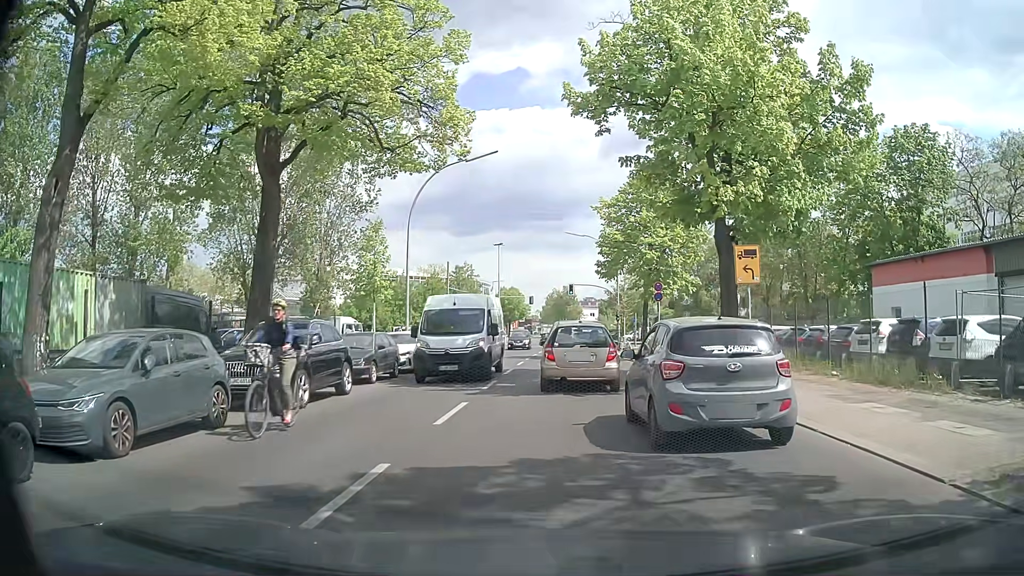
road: tertiary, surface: asphalt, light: Day
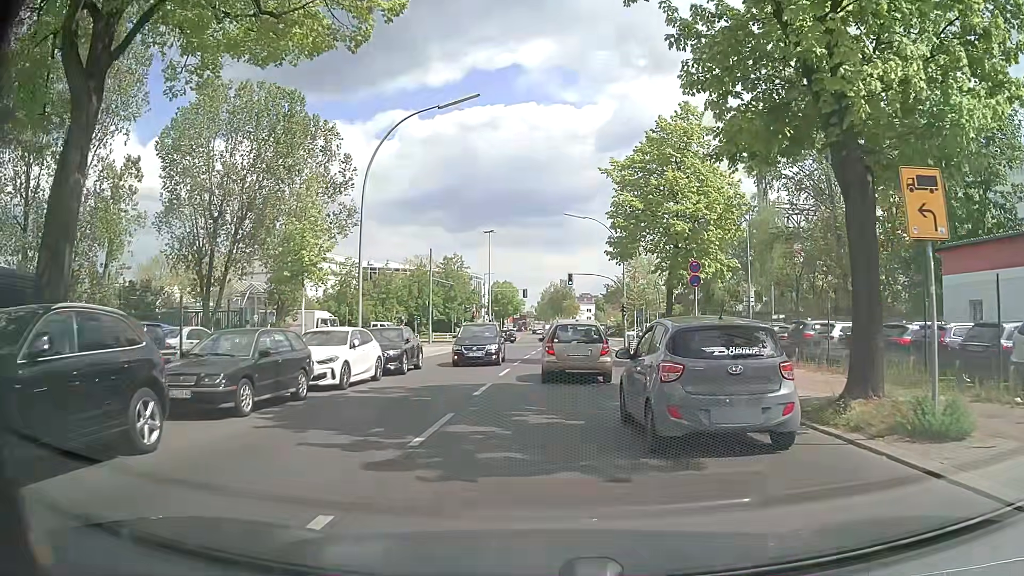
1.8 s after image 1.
(0.0, +8.4) m; -2°
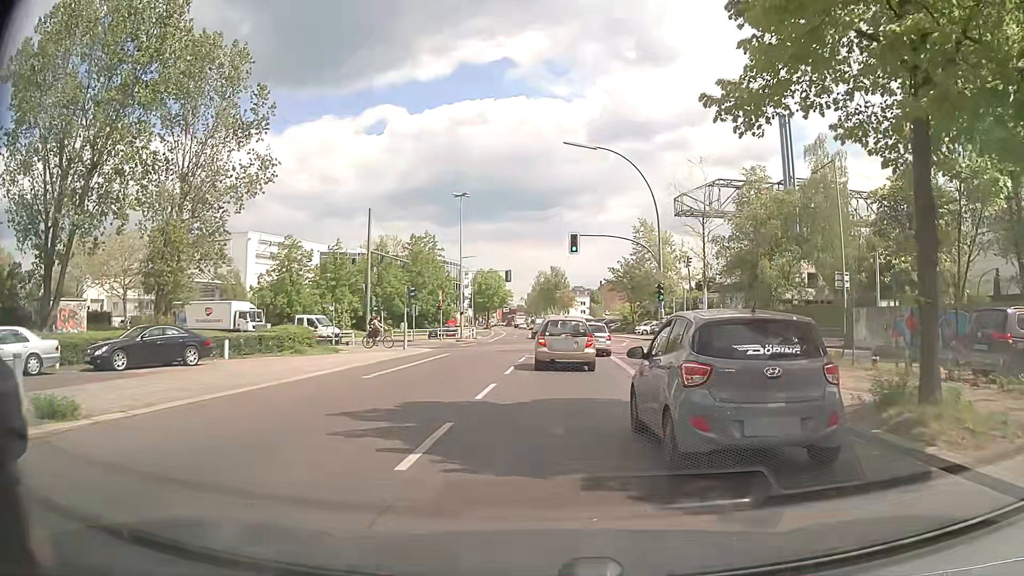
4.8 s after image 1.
(+0.6, +19.7) m; +3°
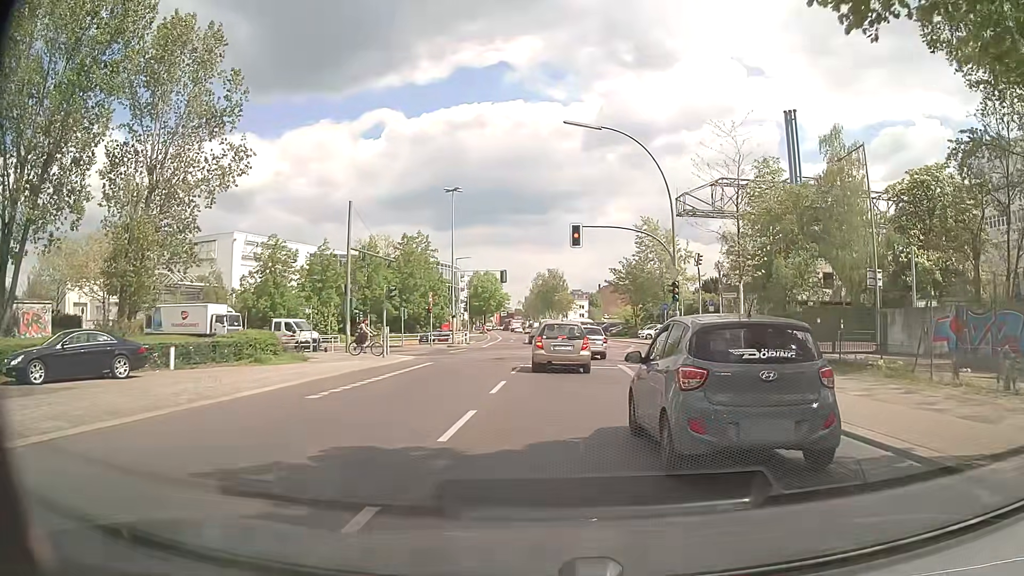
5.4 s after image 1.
(0.0, +4.2) m; -1°
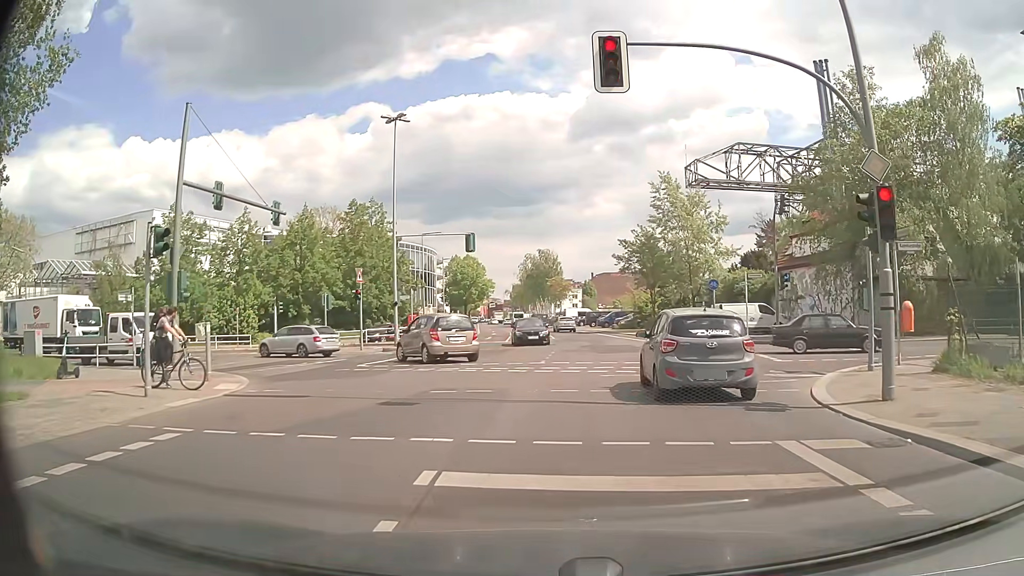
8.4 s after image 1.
(+0.1, +18.1) m; +1°
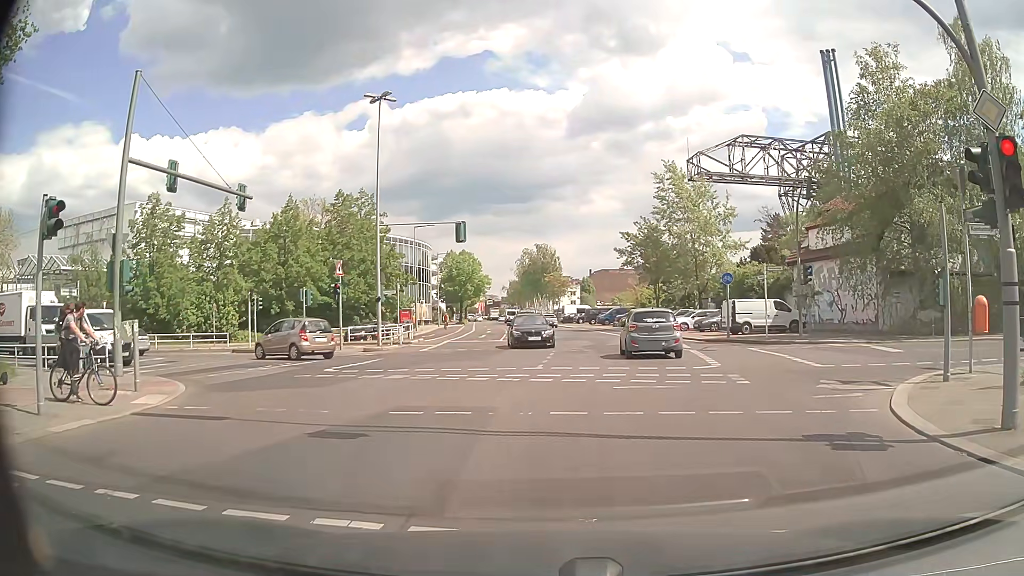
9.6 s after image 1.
(0.0, +3.0) m; 0°
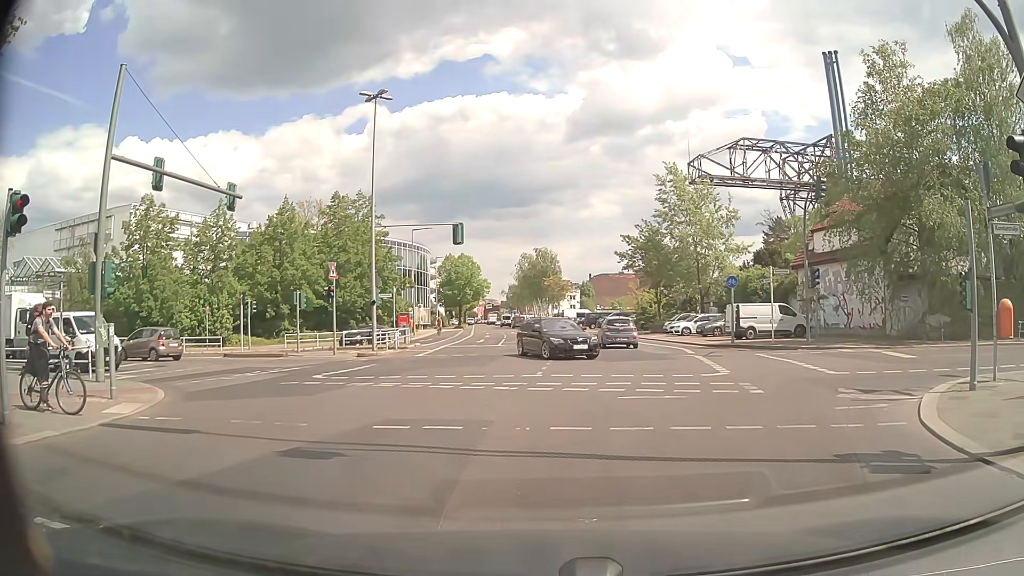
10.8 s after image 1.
(0.0, +0.8) m; 0°
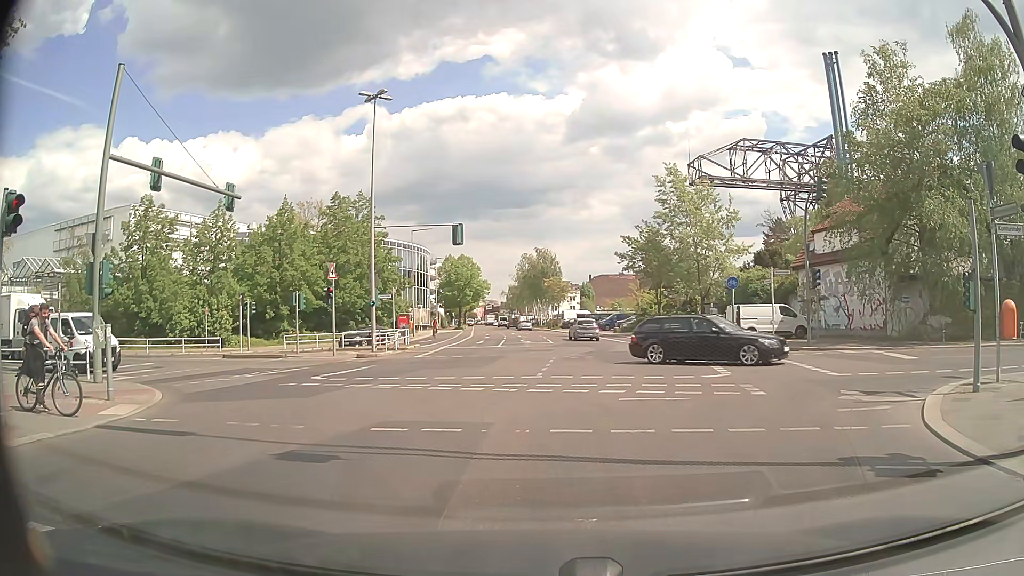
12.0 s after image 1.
(0.0, +0.2) m; 0°
(0, +10) (0, +20) (-8, +26) (-17, +30) (-27, +32) (-36, +34) (-46, +37) (-56, +39) (-66, +41) (-75, +43) m
